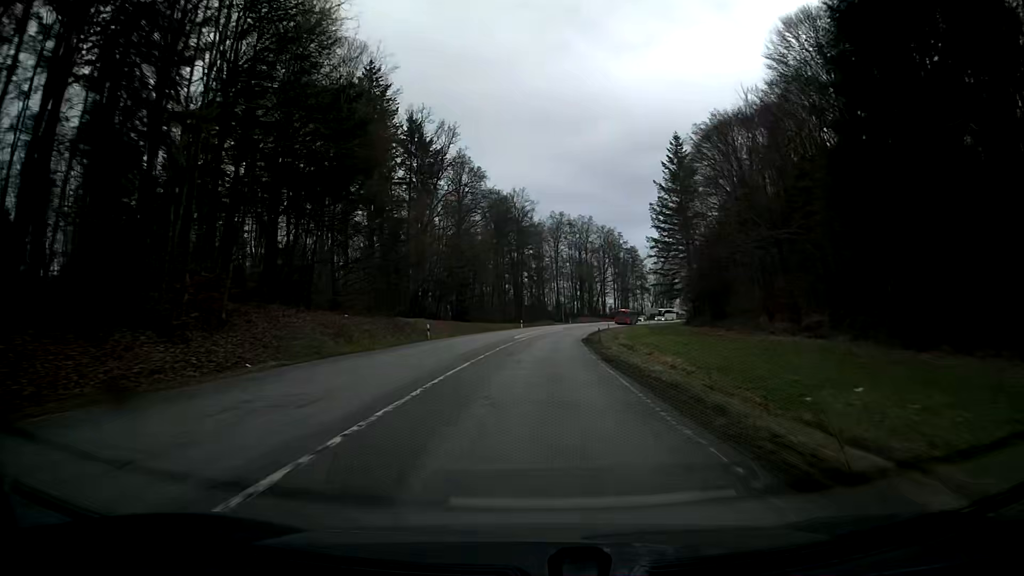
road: secondary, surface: asphalt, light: Day
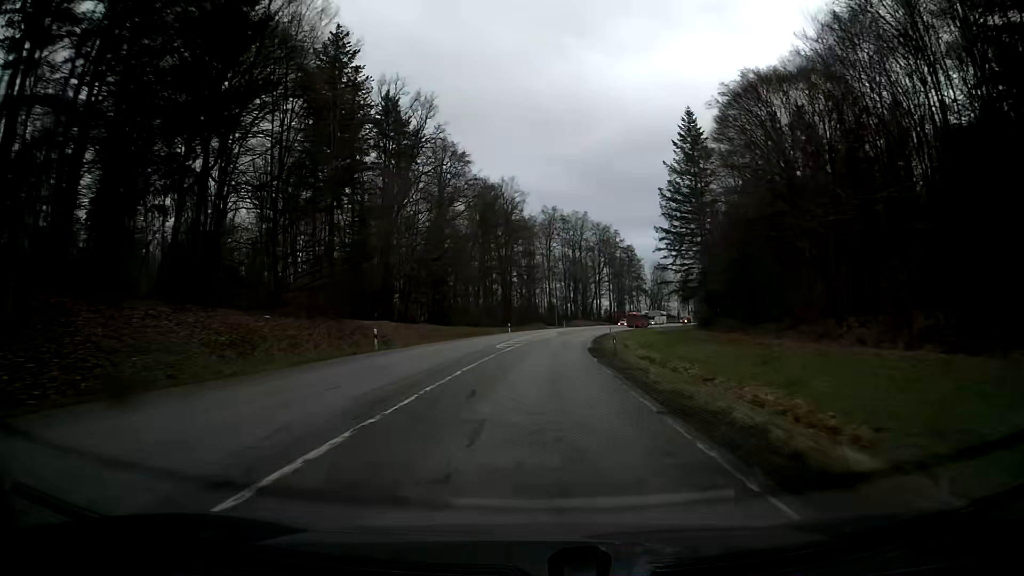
(+0.1, +12.7) m; +1°
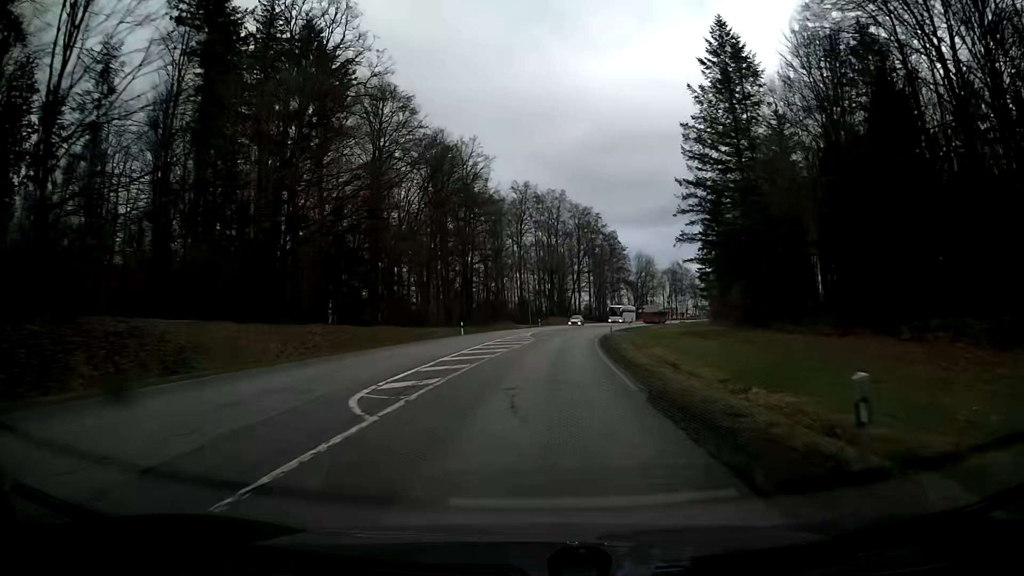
(+0.4, +25.3) m; +2°
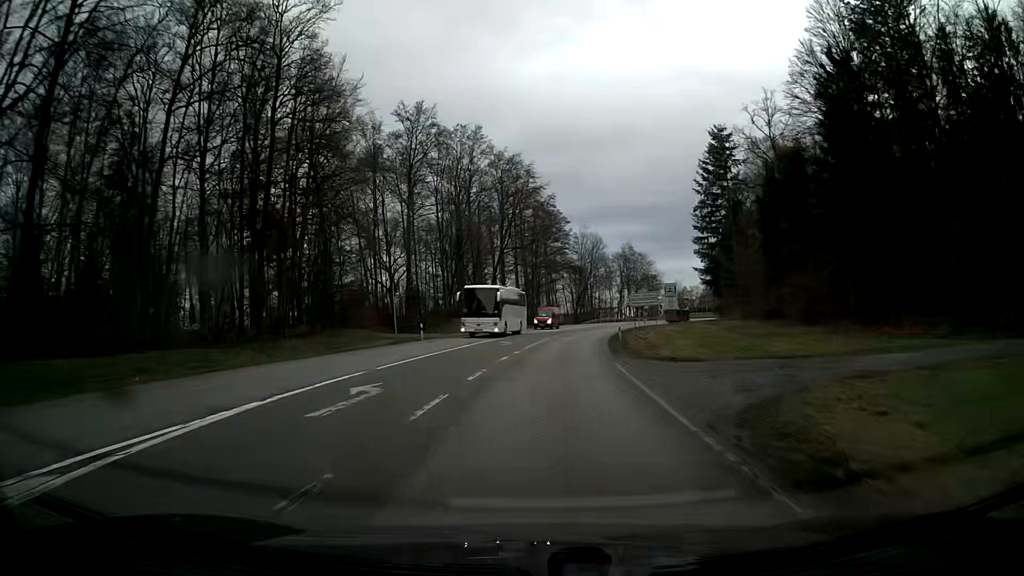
(+3.0, +50.1) m; +7°
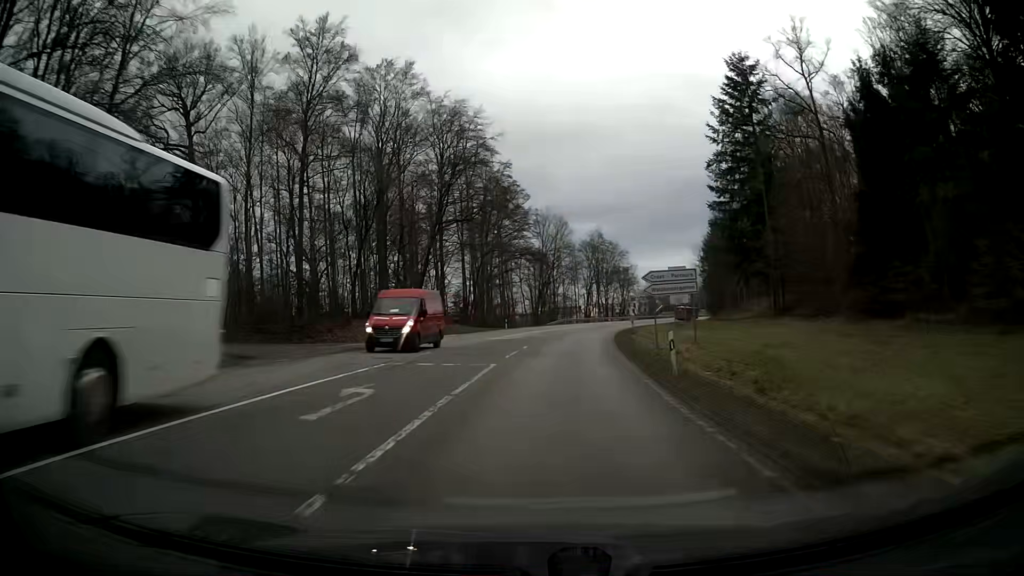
(+0.9, +25.0) m; +4°
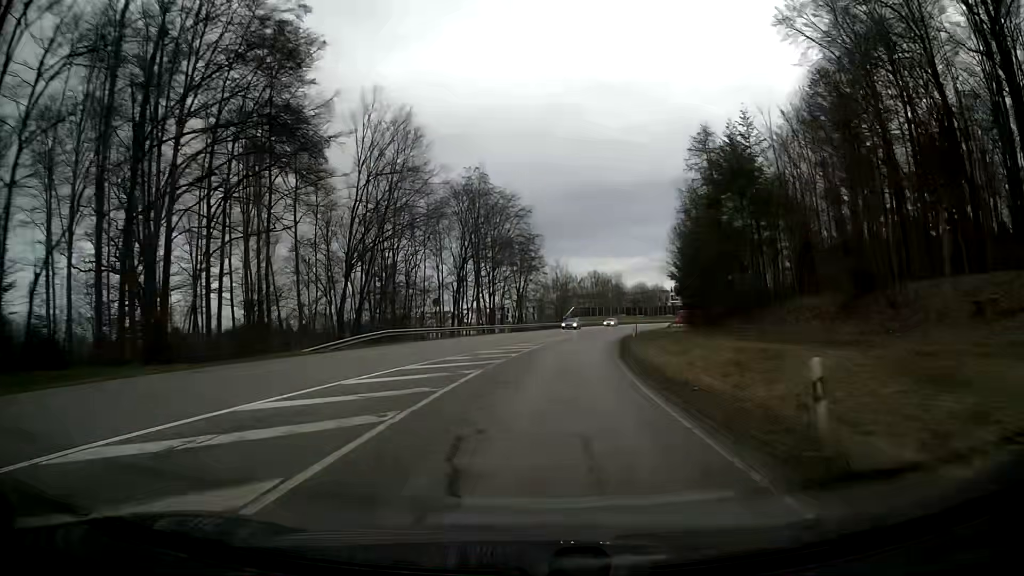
(+5.4, +62.4) m; +10°
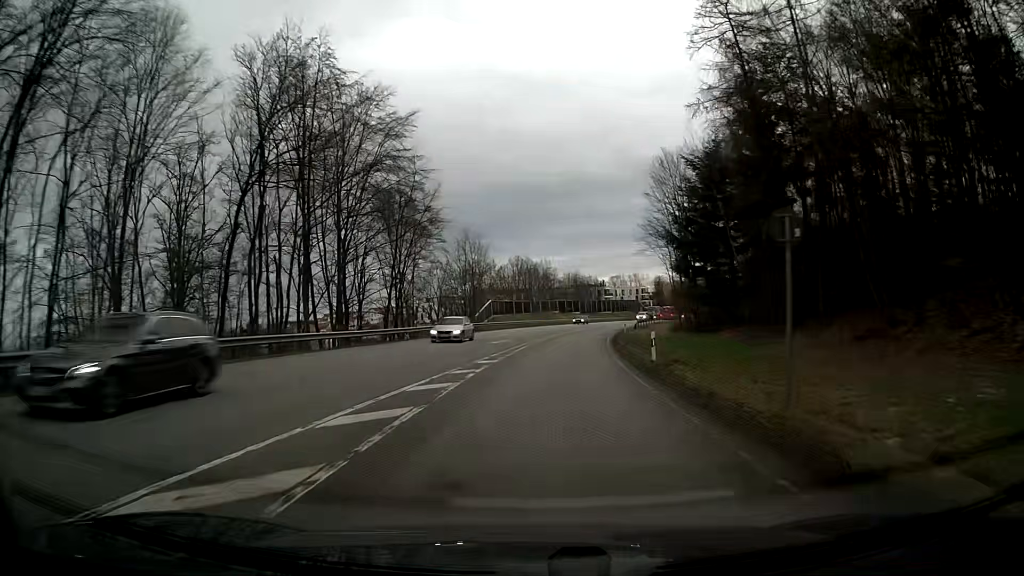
(+2.3, +37.6) m; +7°
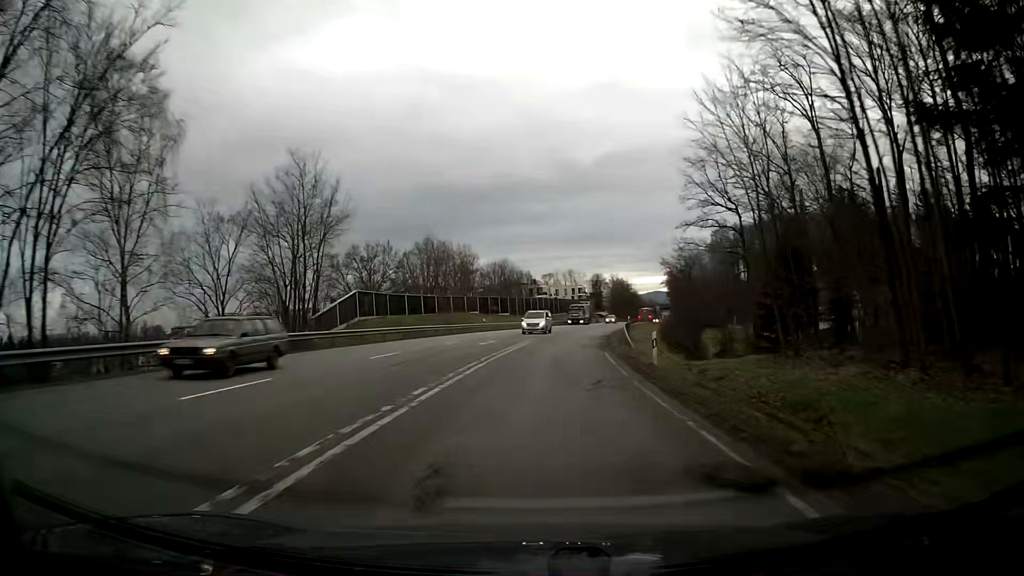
(+2.1, +37.7) m; +6°
(0, +10) (+1, +20) (+1, +30) (+2, +40) (+3, +50) (+5, +60) (+6, +70) (+8, +79) (+10, +89) (+12, +99) m
